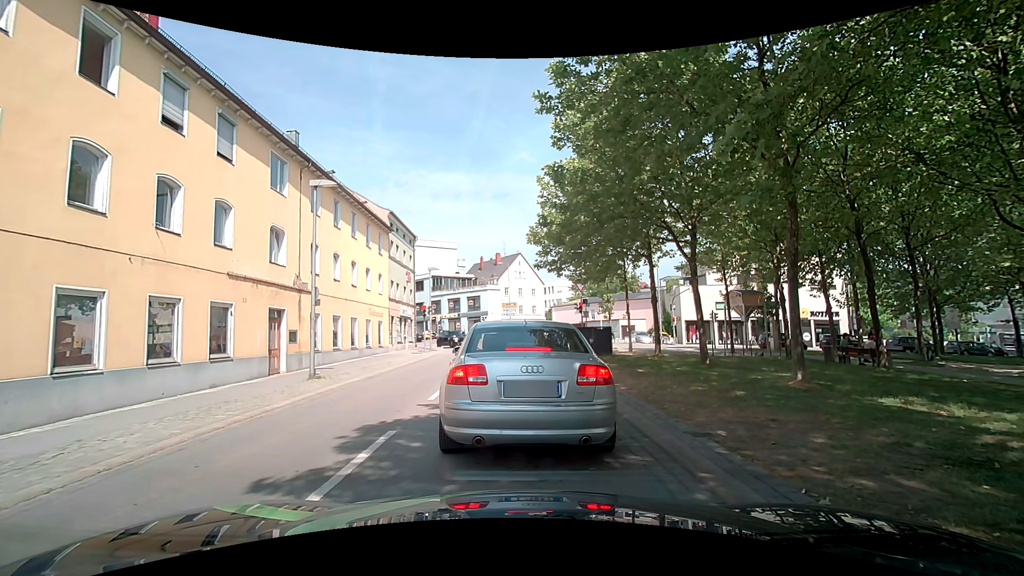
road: tertiary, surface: asphalt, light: Day
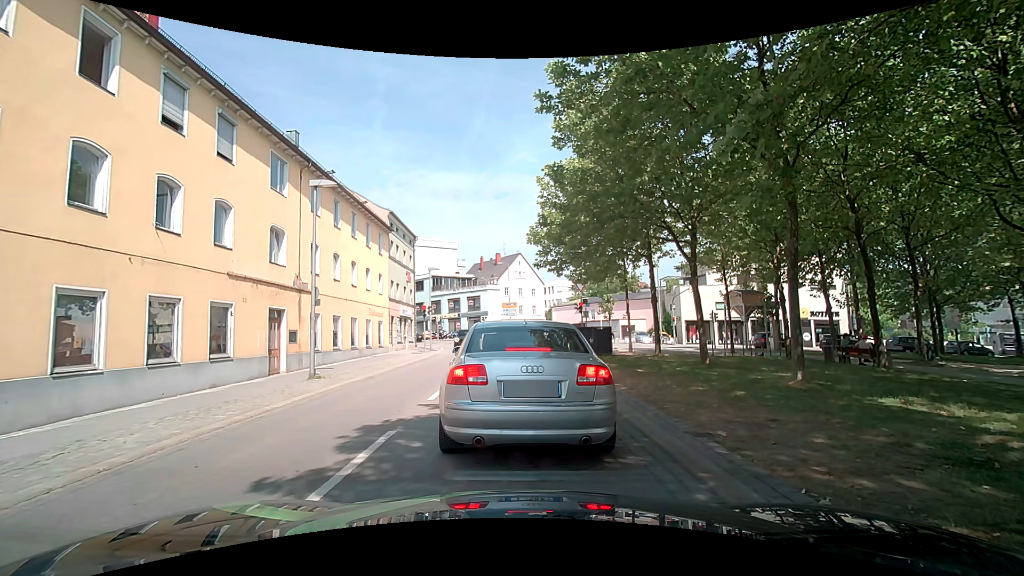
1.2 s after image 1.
(0.0, 0.0) m; 0°
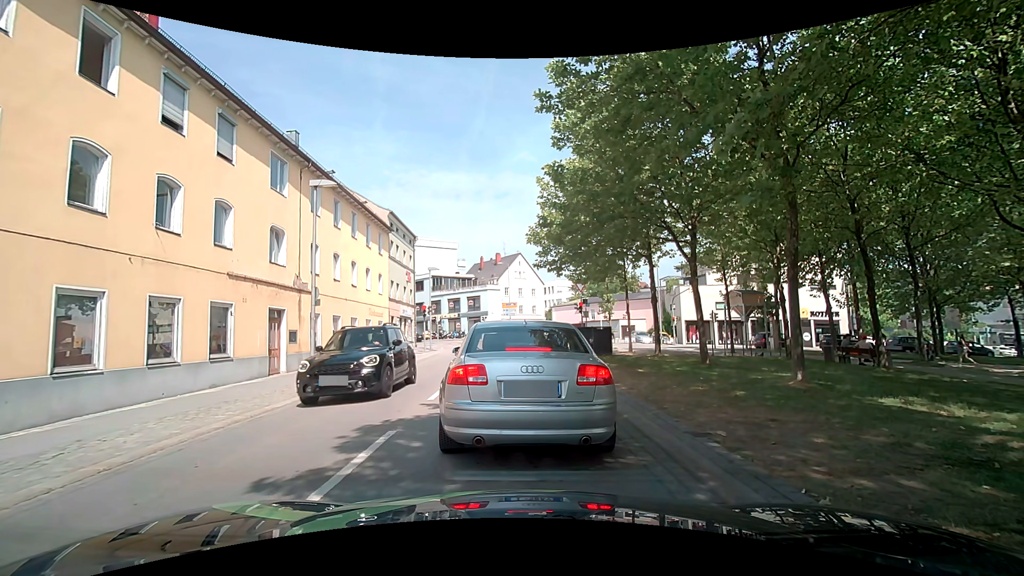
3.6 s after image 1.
(0.0, 0.0) m; 0°
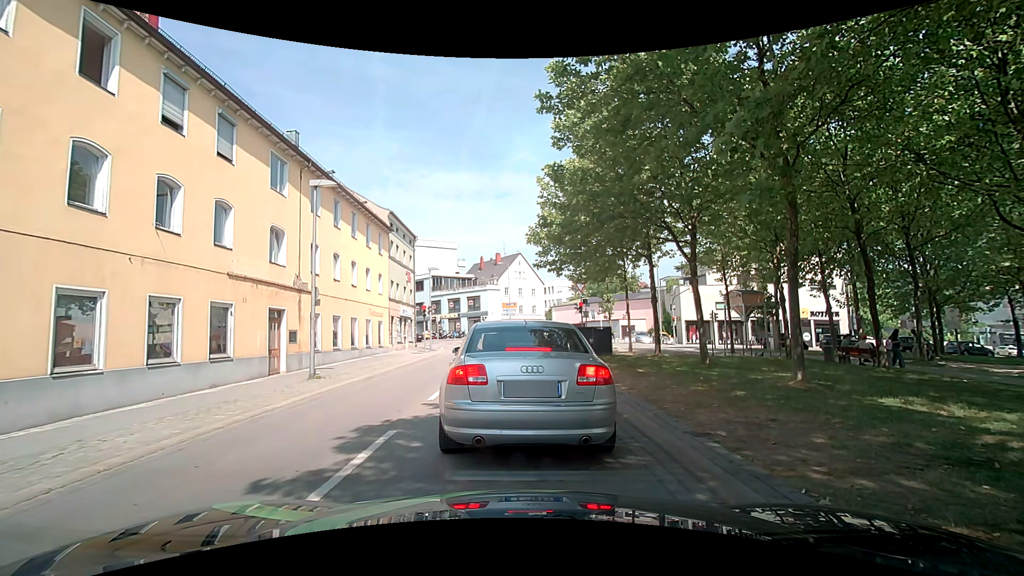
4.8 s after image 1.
(0.0, 0.0) m; 0°
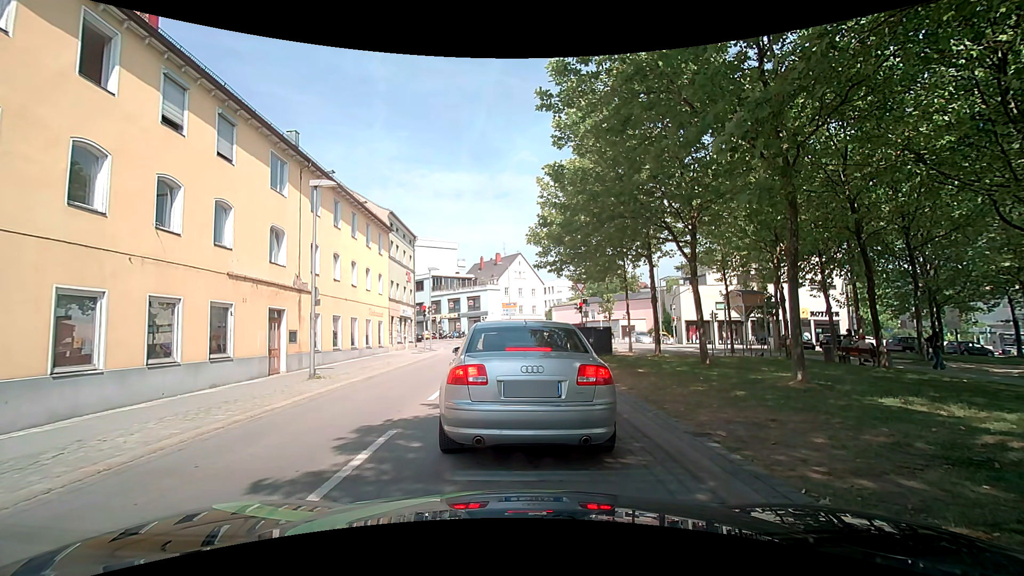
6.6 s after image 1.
(0.0, 0.0) m; 0°
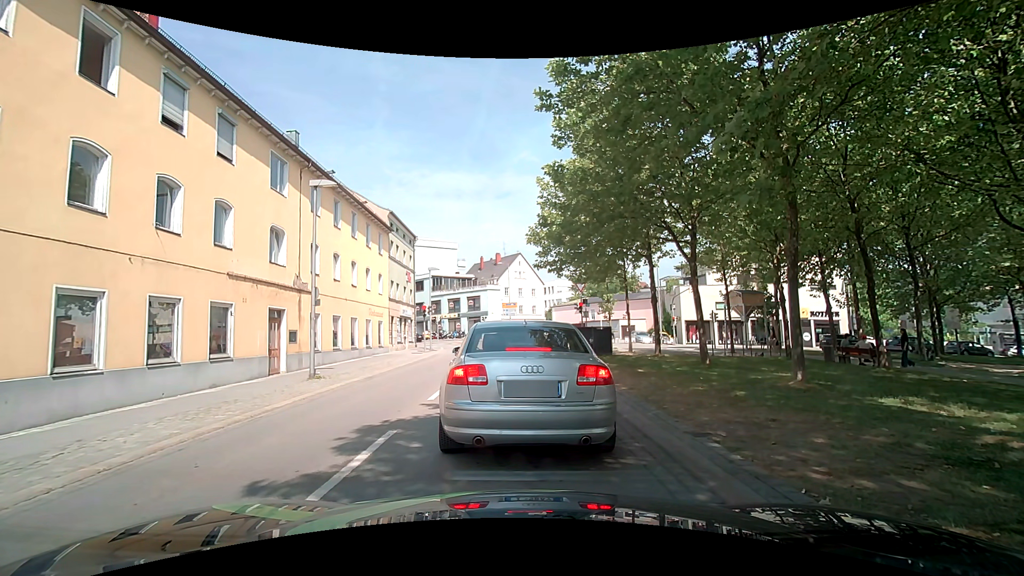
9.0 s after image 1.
(0.0, 0.0) m; 0°
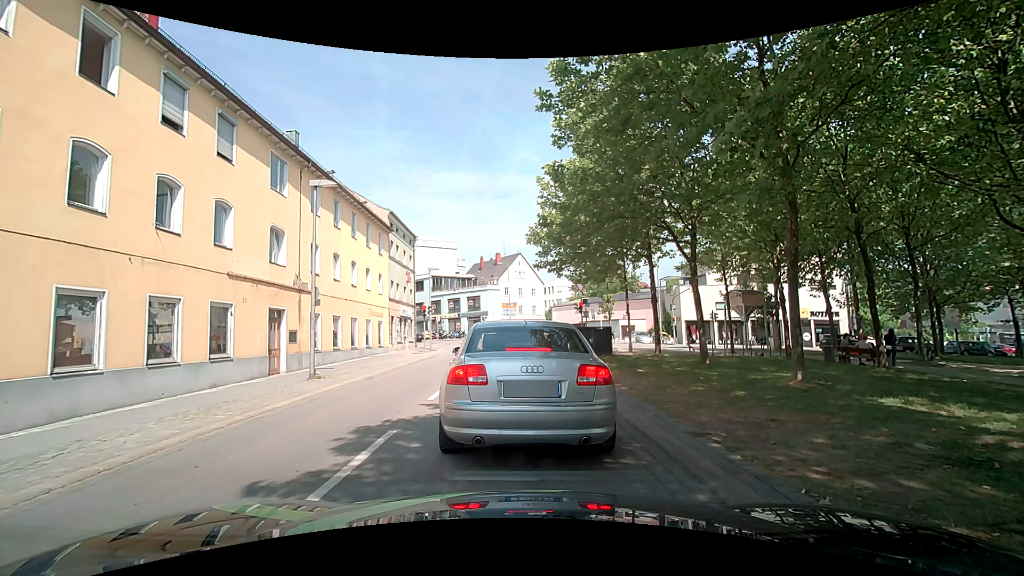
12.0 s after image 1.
(0.0, 0.0) m; 0°
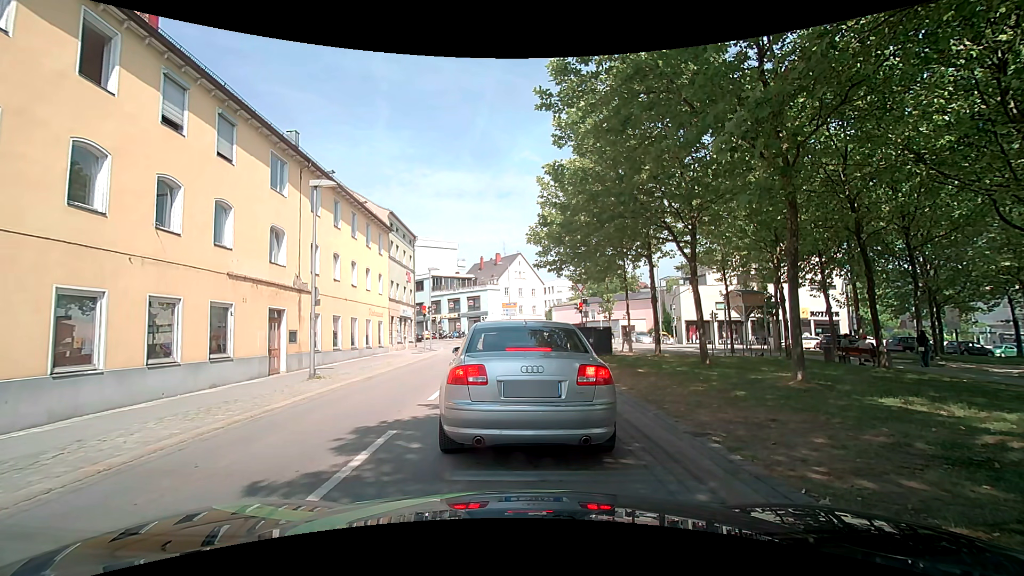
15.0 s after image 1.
(0.0, 0.0) m; 0°
